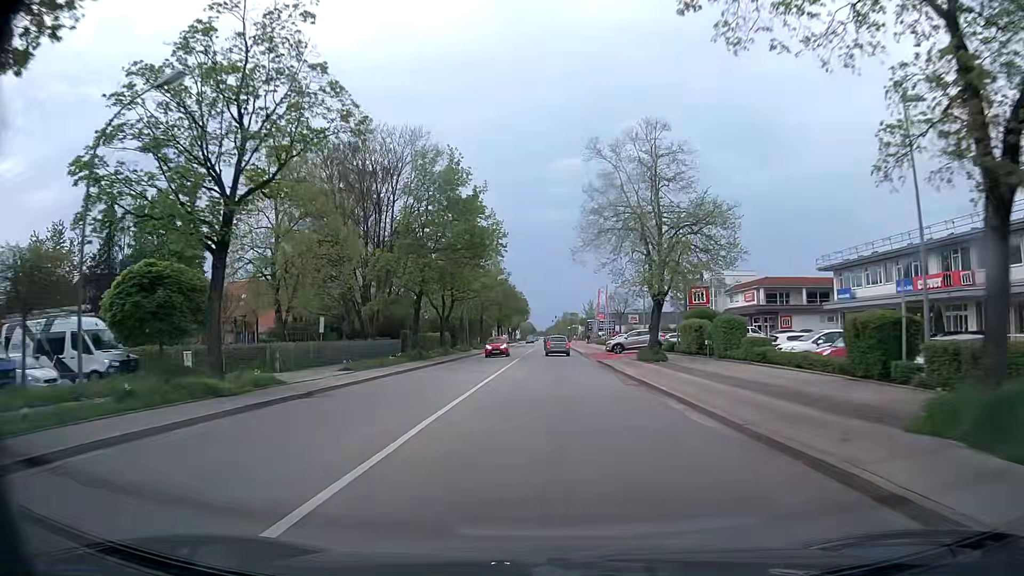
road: secondary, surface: asphalt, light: Day
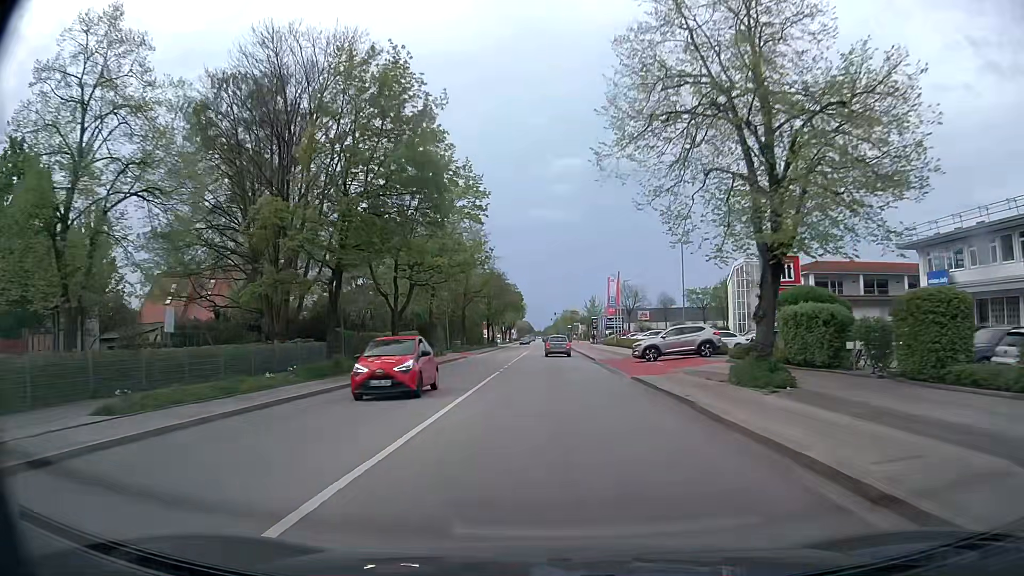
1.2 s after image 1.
(+0.1, +16.7) m; 0°
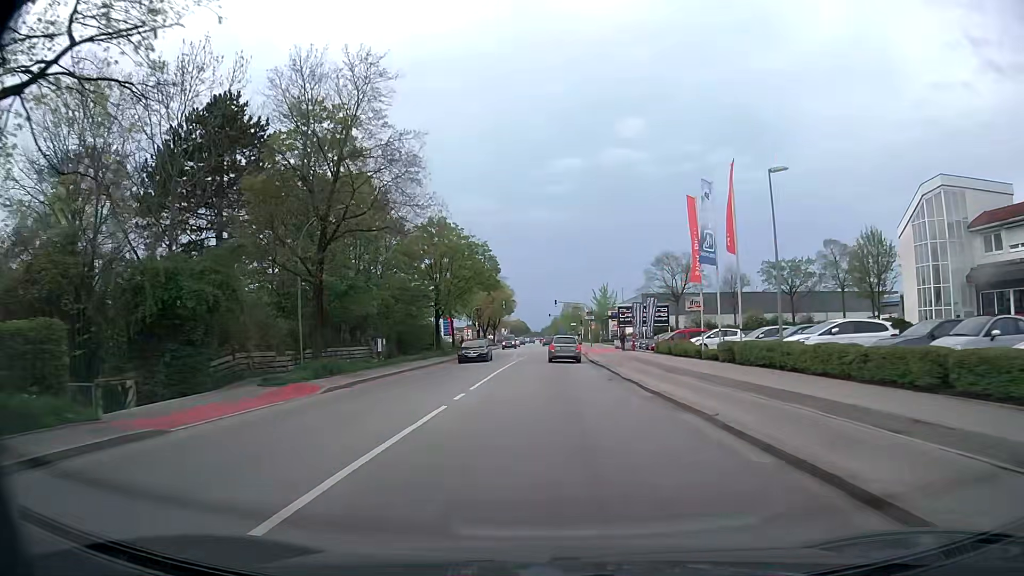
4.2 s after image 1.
(+0.1, +43.6) m; 0°
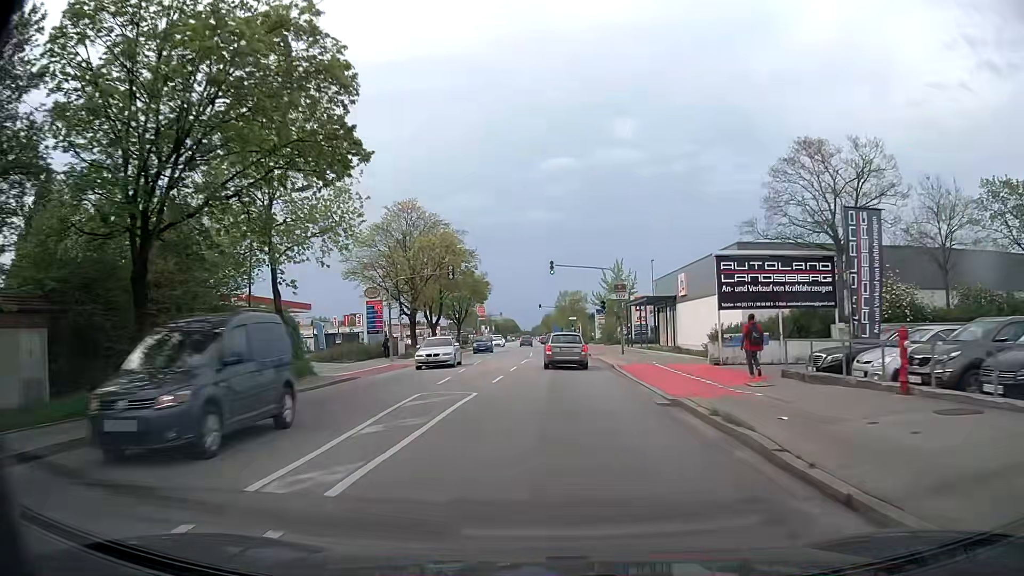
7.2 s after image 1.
(+0.2, +40.7) m; +1°
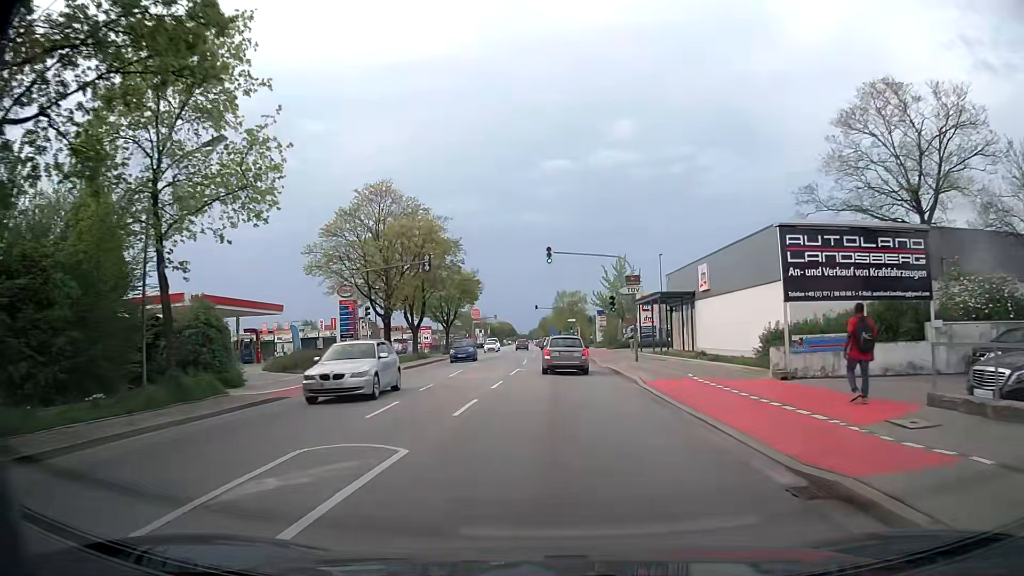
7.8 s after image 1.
(0.0, +7.6) m; 0°
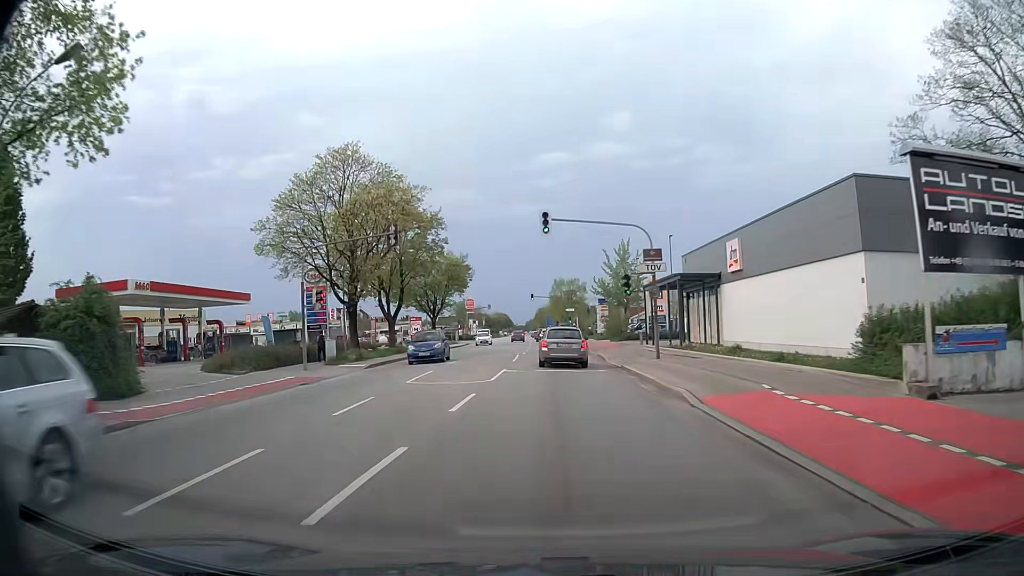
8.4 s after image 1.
(0.0, +7.3) m; 0°
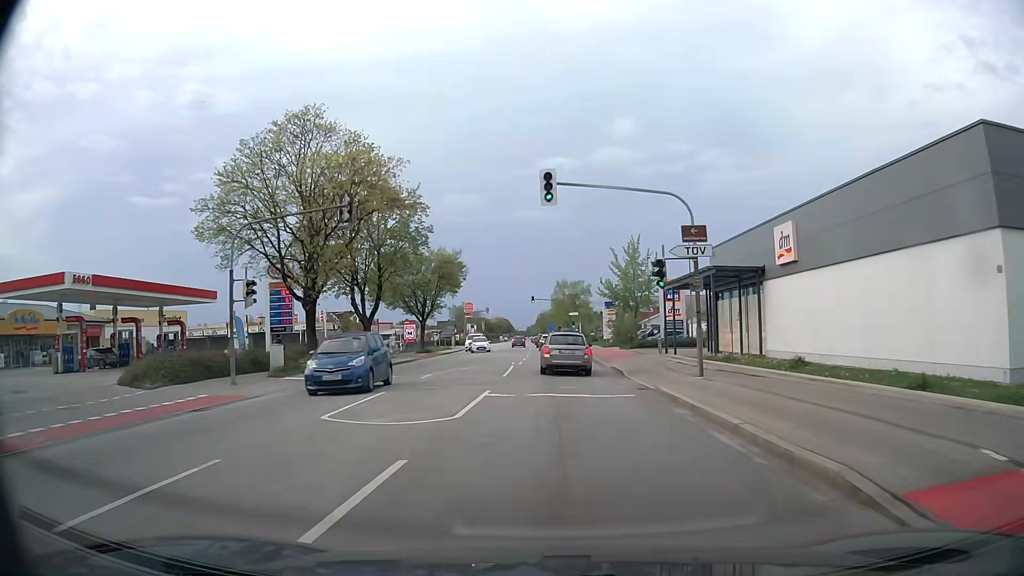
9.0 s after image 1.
(0.0, +7.2) m; 0°
